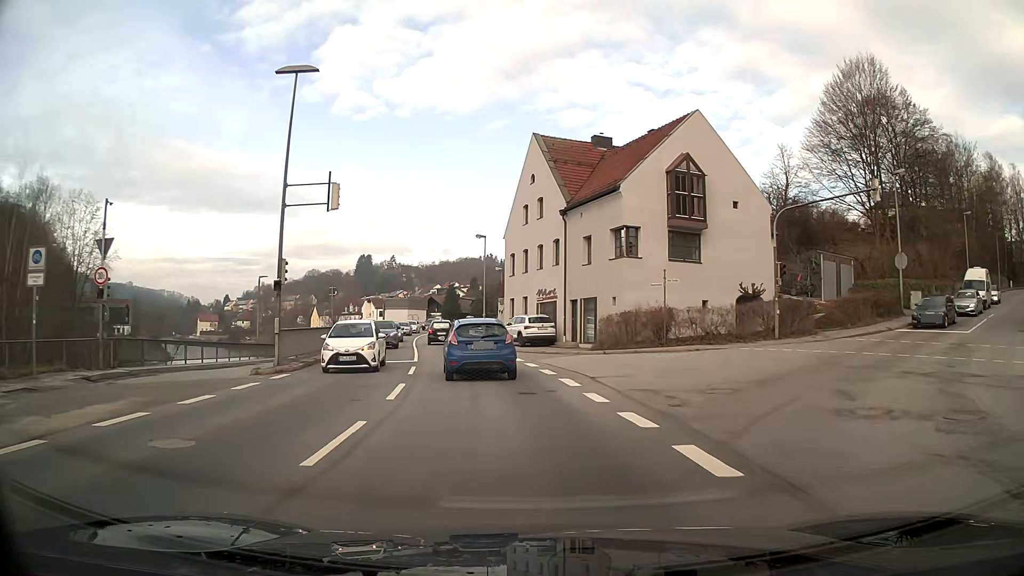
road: primary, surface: asphalt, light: Day
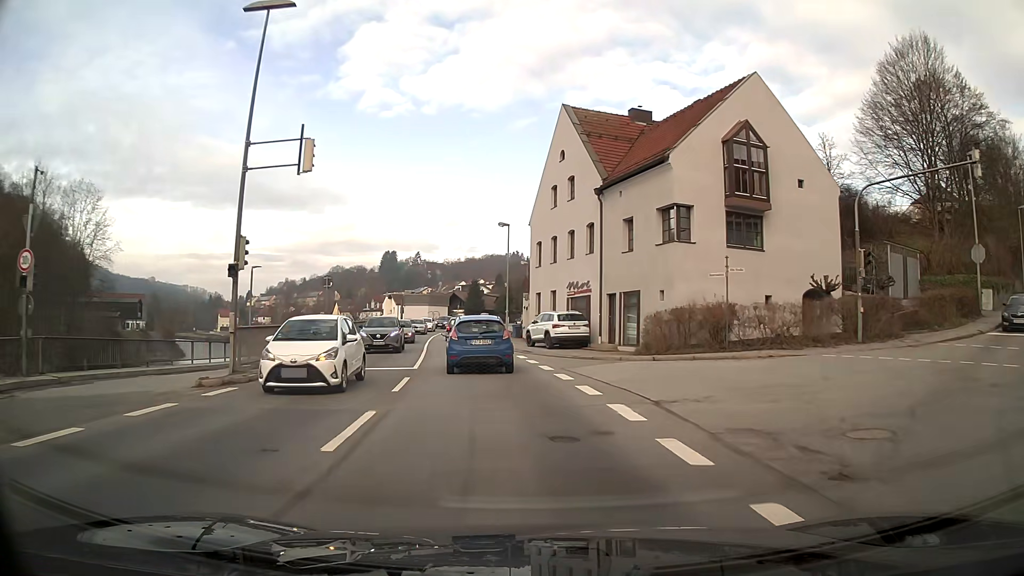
(-0.1, +5.3) m; -2°
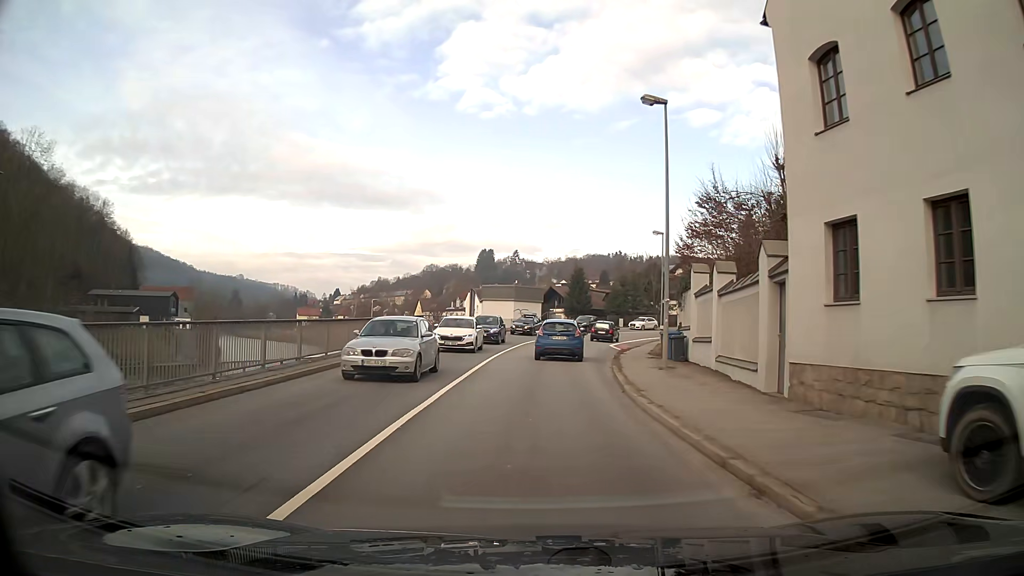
(-2.3, +28.1) m; -7°
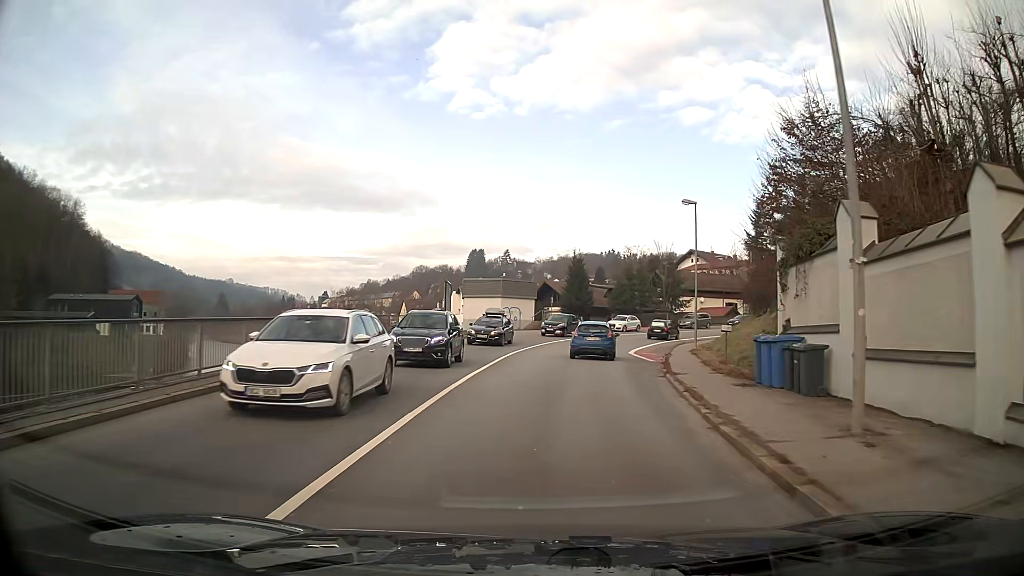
(+0.1, +12.5) m; +1°
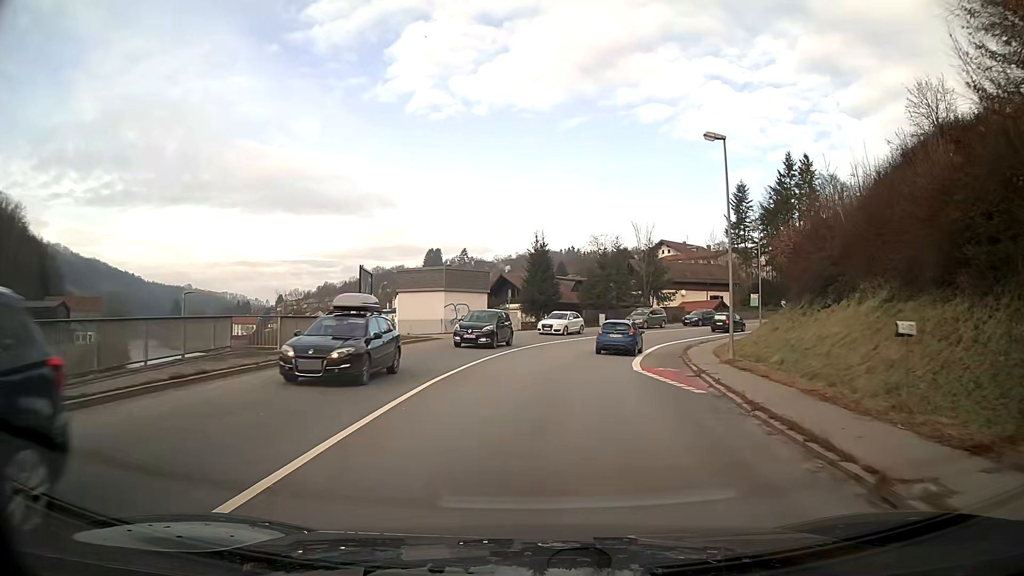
(+0.4, +13.2) m; +4°
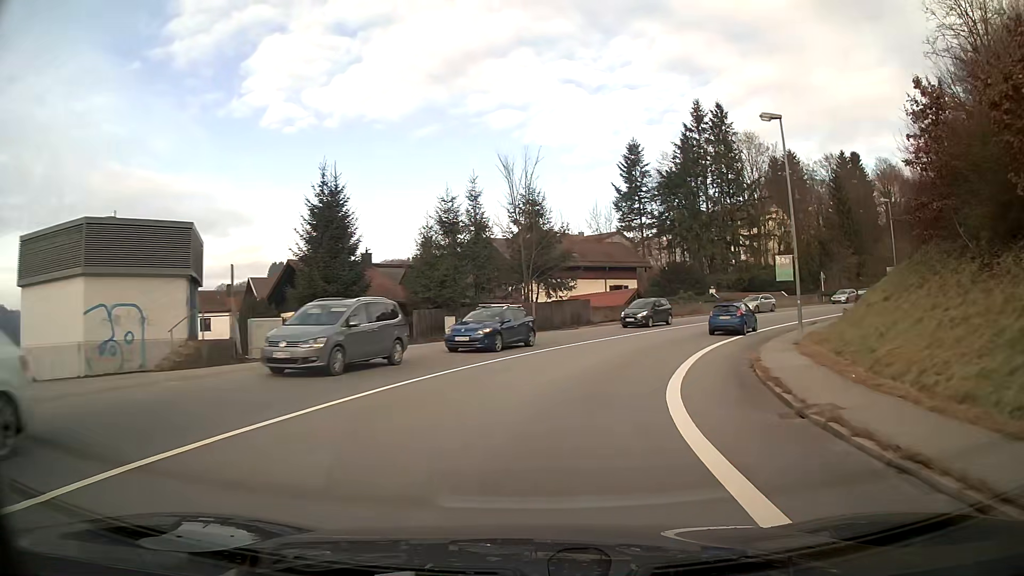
(+3.1, +28.3) m; +14°
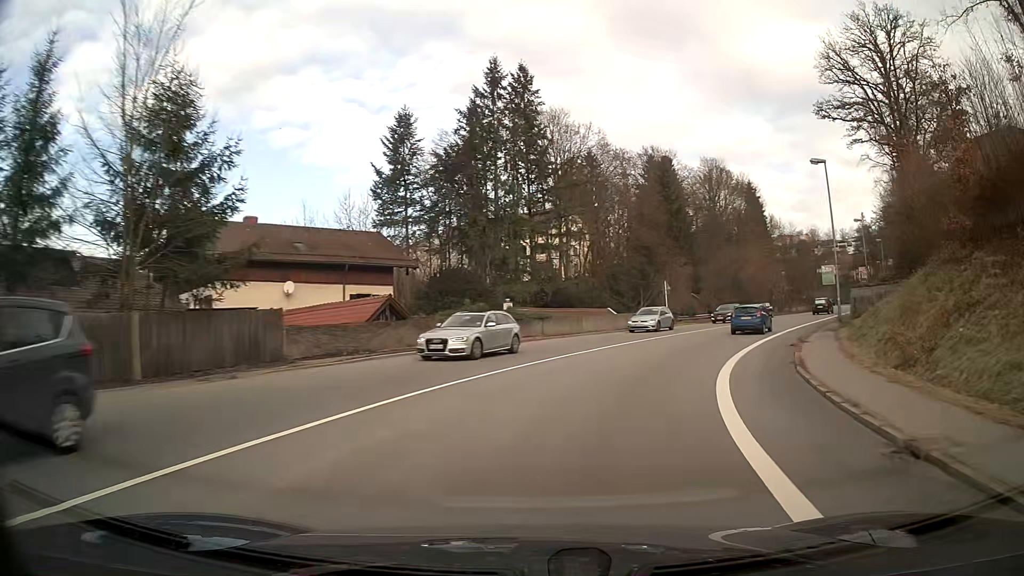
(+3.7, +21.9) m; +21°
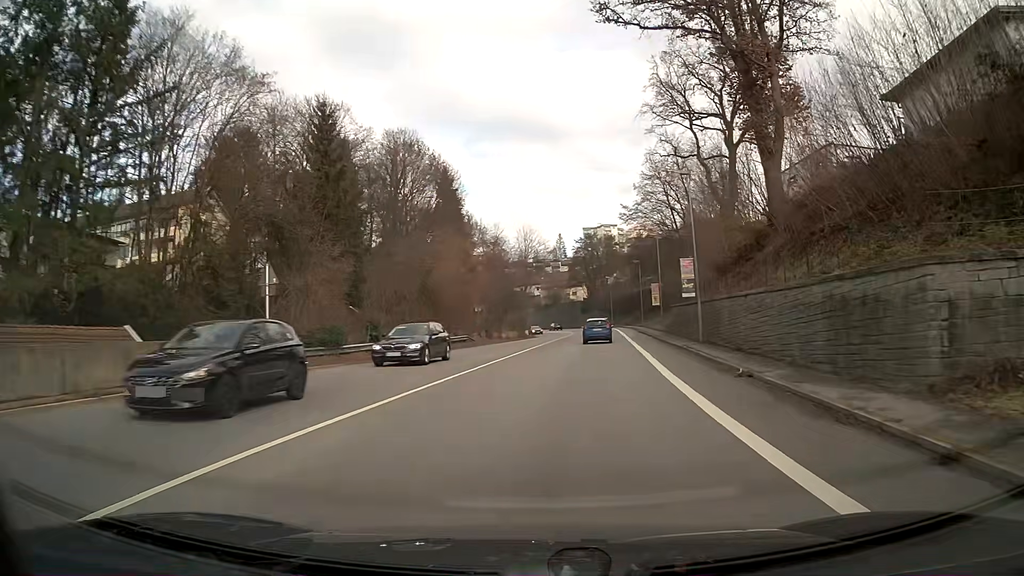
(+7.3, +29.4) m; +25°
